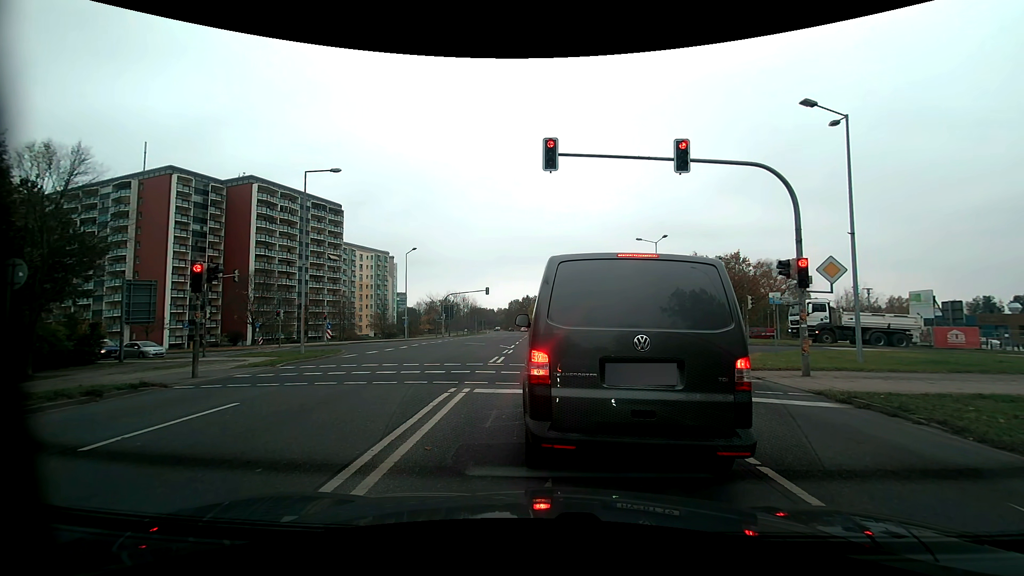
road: secondary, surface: asphalt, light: Day
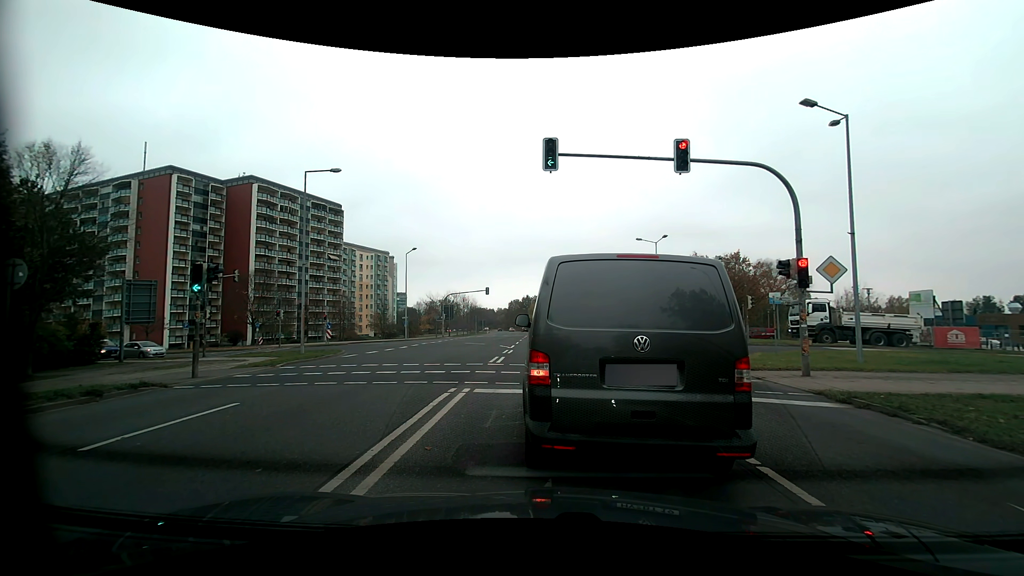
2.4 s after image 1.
(0.0, 0.0) m; 0°
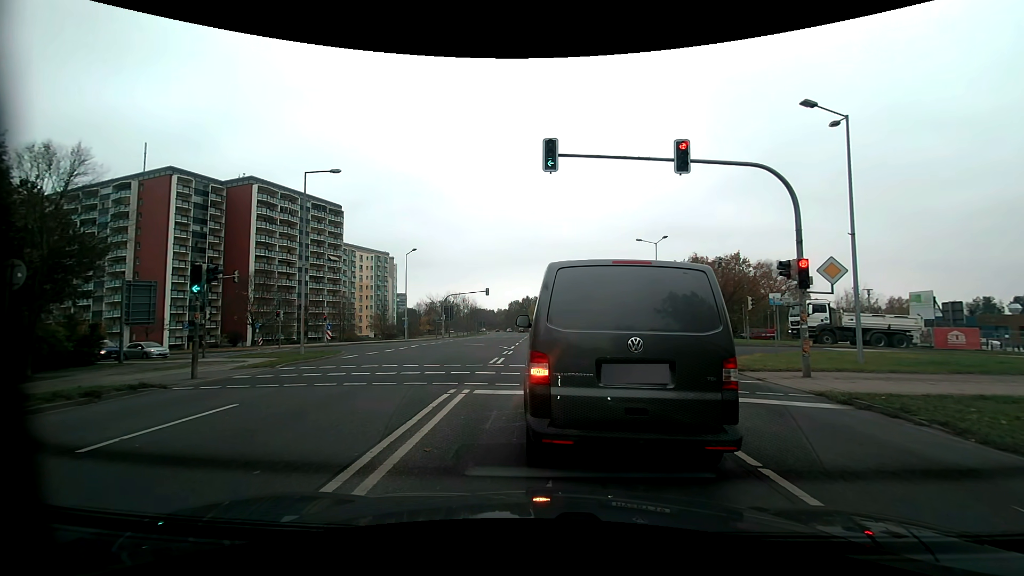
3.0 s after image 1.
(0.0, 0.0) m; 0°
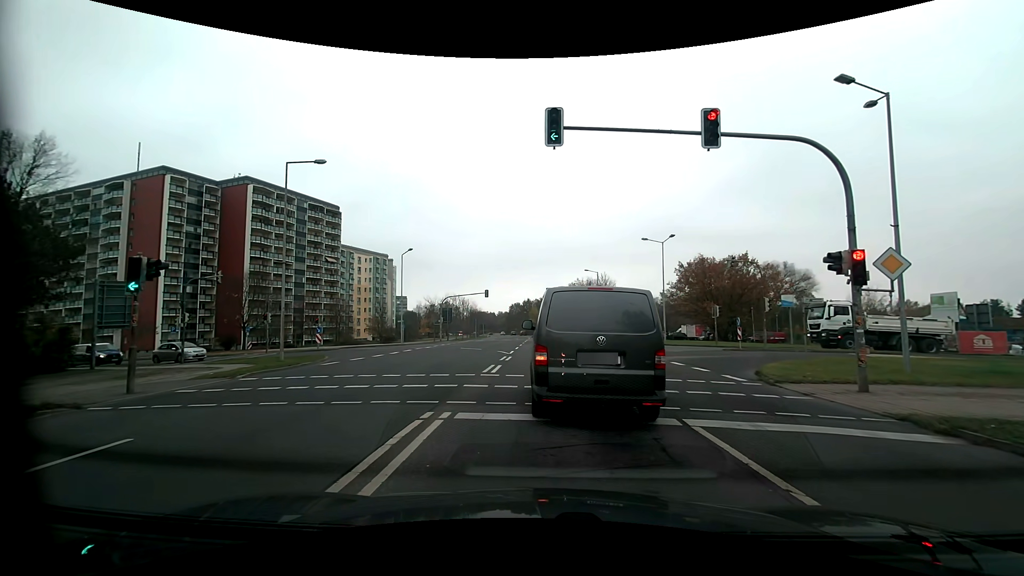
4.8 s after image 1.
(0.0, +2.7) m; +1°
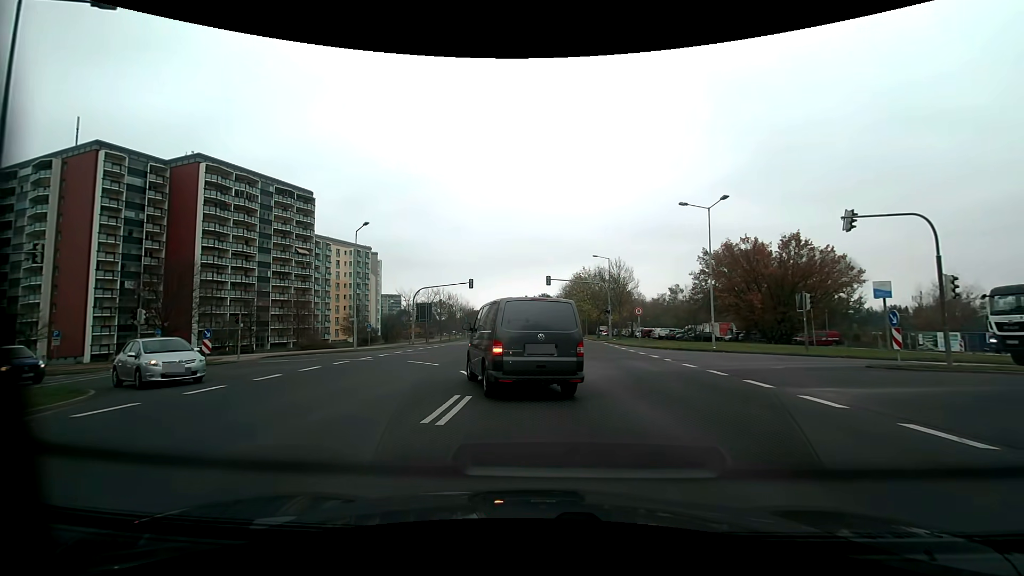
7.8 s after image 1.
(-0.3, +14.5) m; -1°
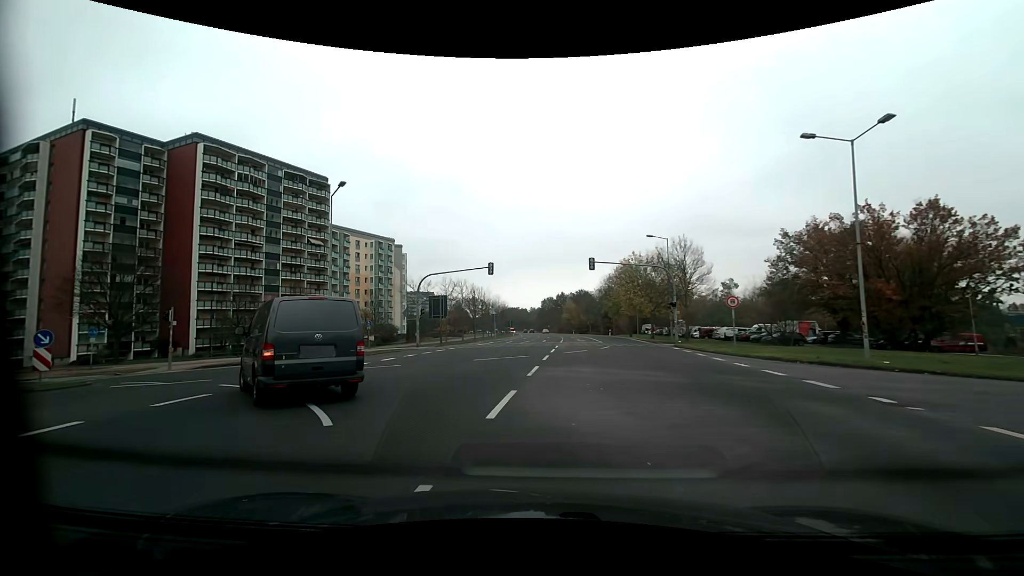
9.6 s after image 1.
(-0.2, +12.1) m; -4°
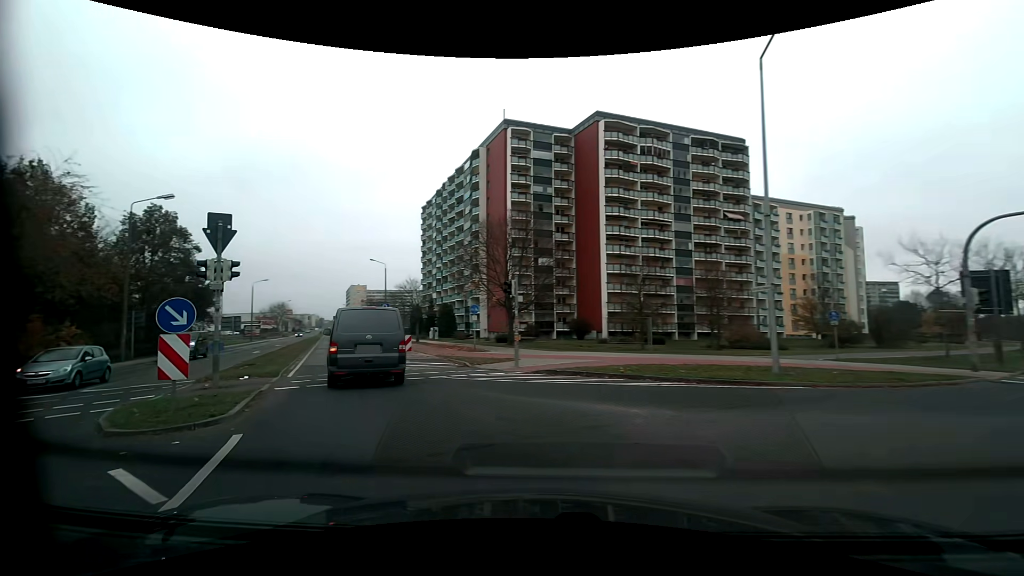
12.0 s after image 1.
(-5.8, +15.1) m; -47°
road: tertiary
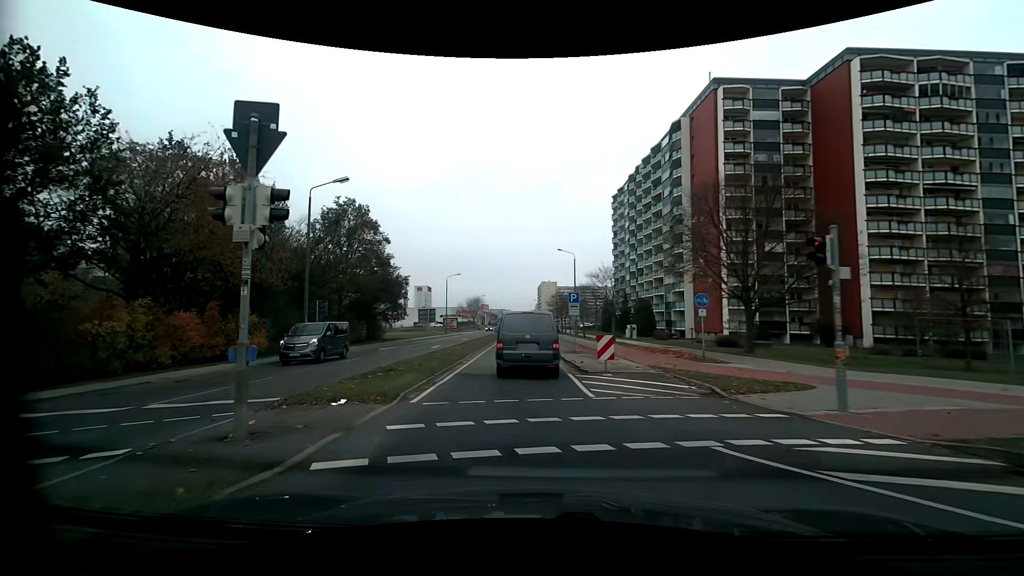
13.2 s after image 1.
(-1.8, +8.5) m; -20°
